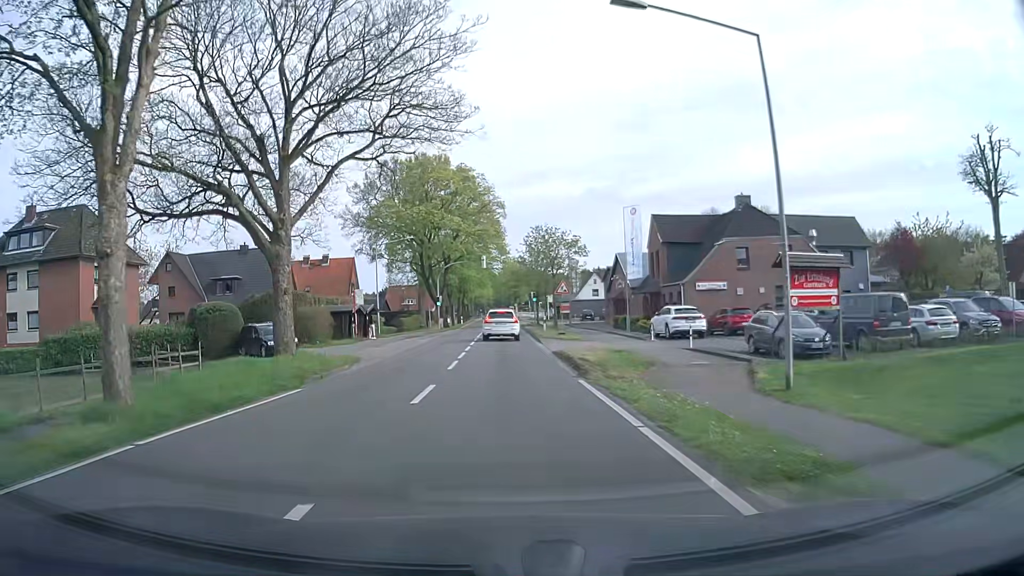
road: tertiary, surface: asphalt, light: Day
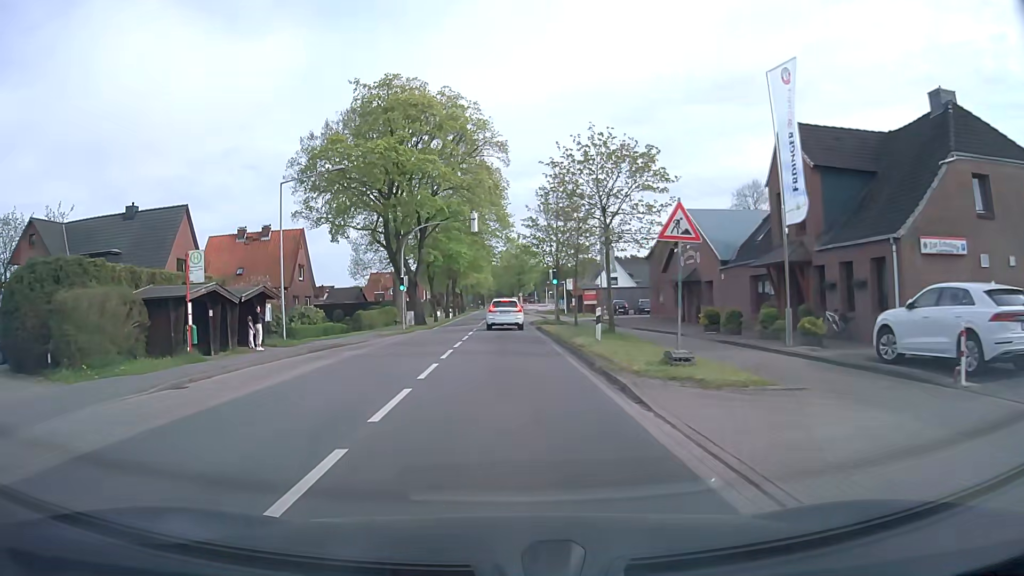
(0.0, +24.0) m; 0°
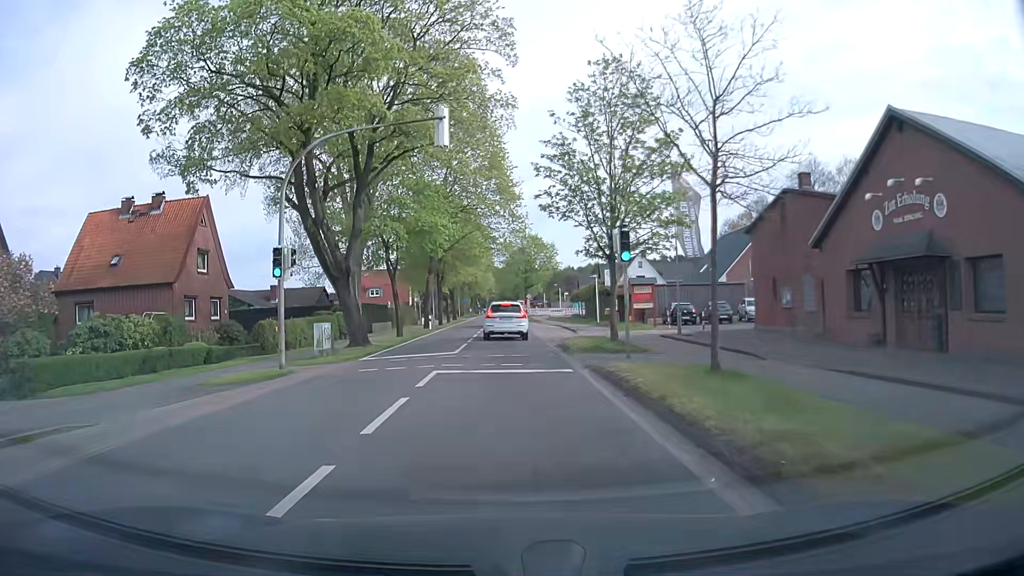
(-0.1, +23.1) m; 0°
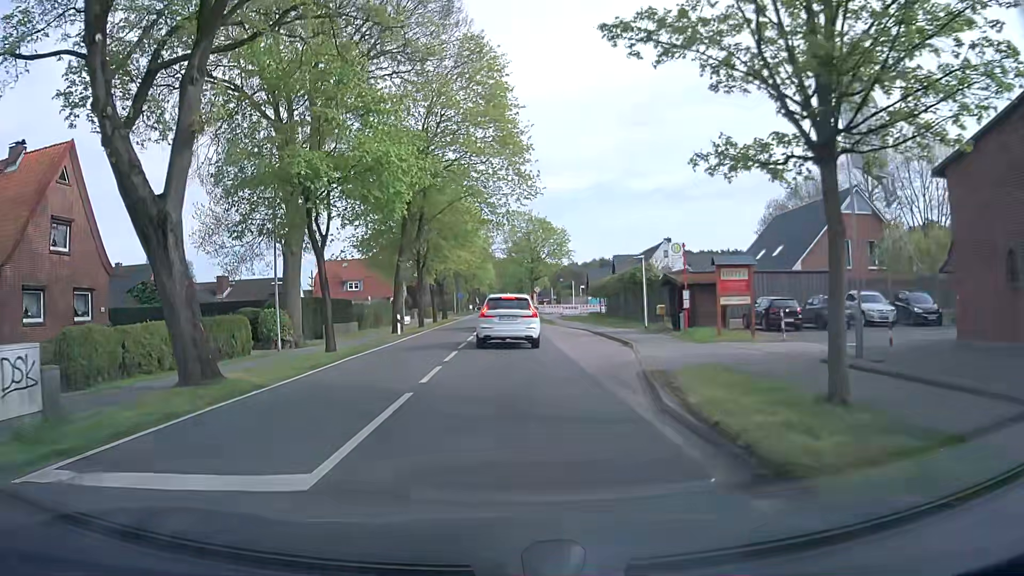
(-0.1, +15.9) m; 0°
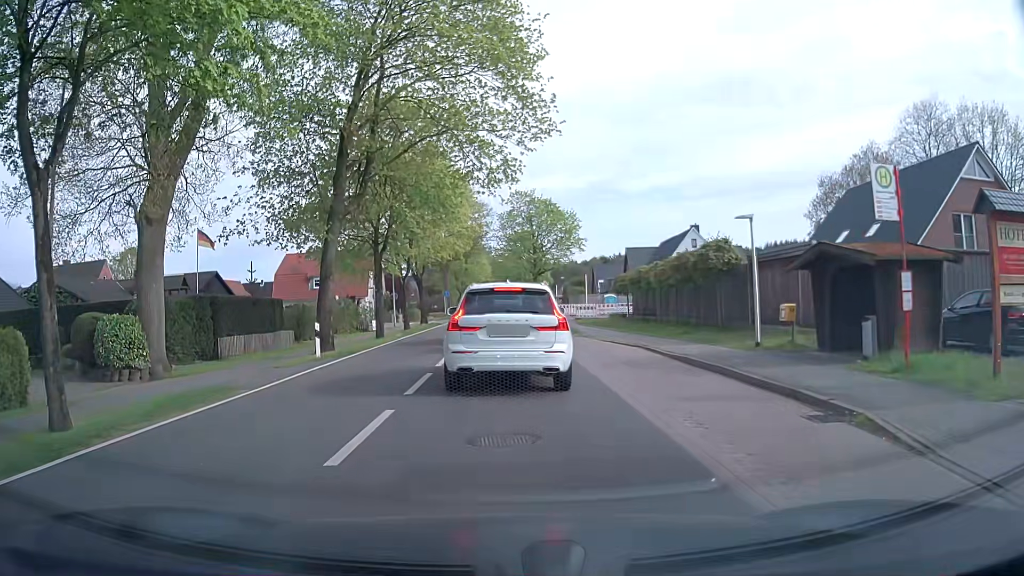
(-0.1, +14.6) m; -1°
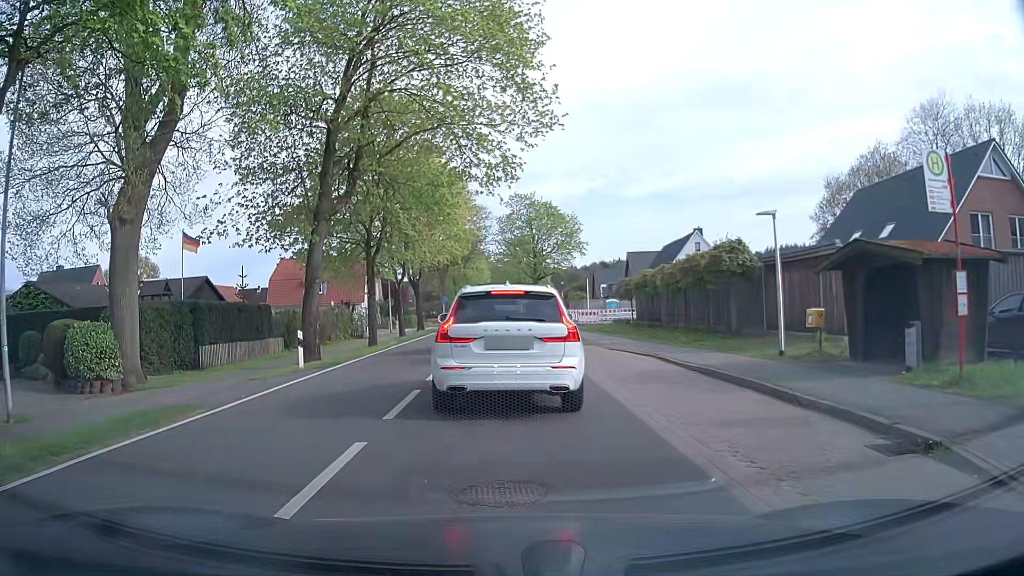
(0.0, +1.6) m; 0°
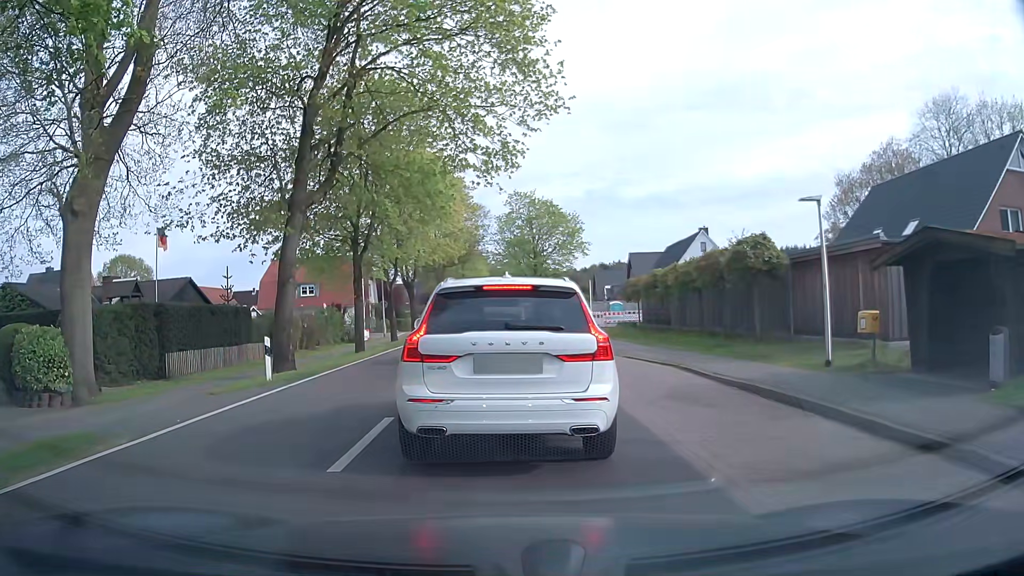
(0.0, +2.6) m; 0°
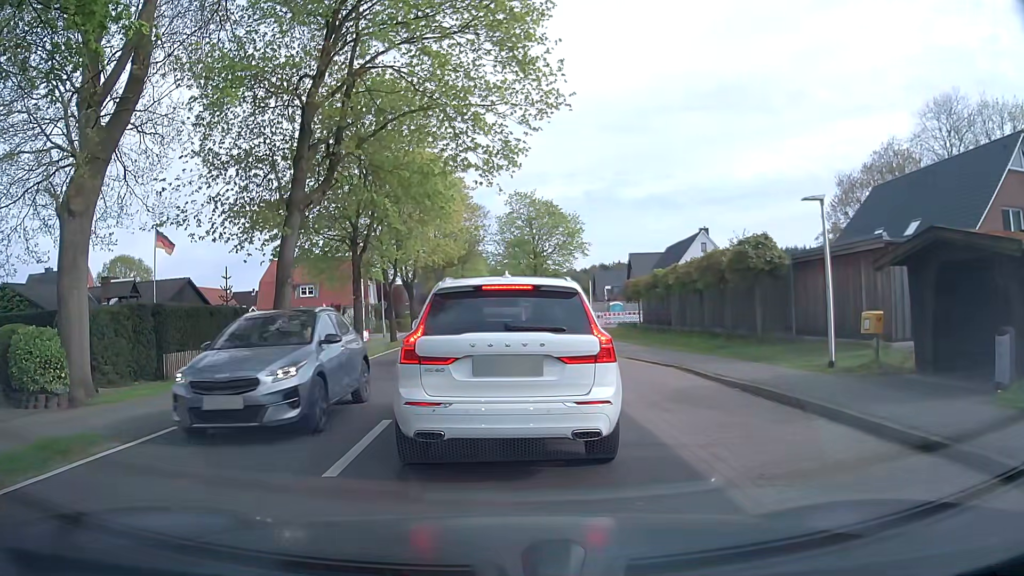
(0.0, +0.2) m; 0°
(0, +10) (0, +20) (0, +30) (0, +40) (+1, +50) (+8, +56) (+18, +55) (+28, +56) (+38, +55) (+48, +55) m
